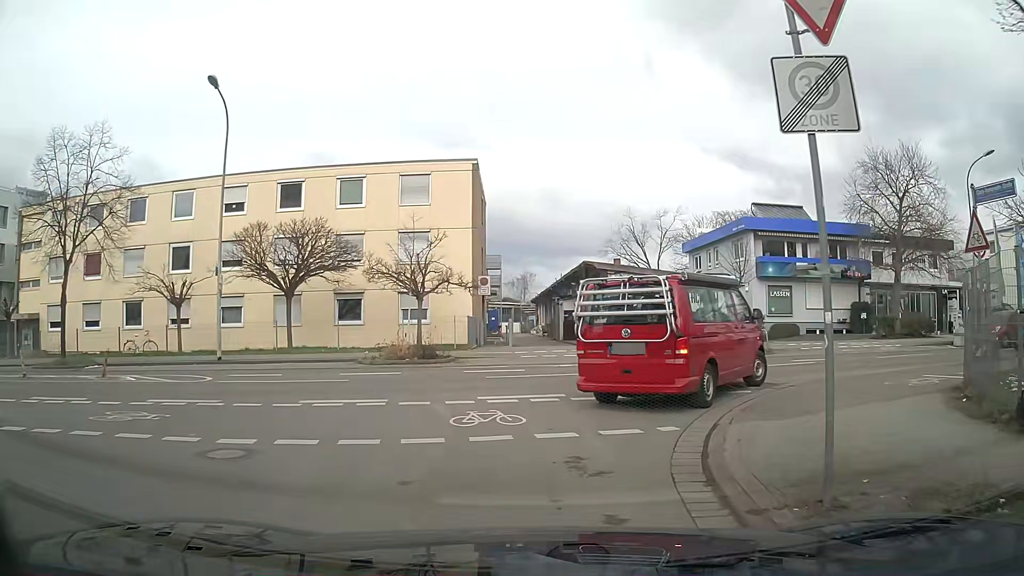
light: Day
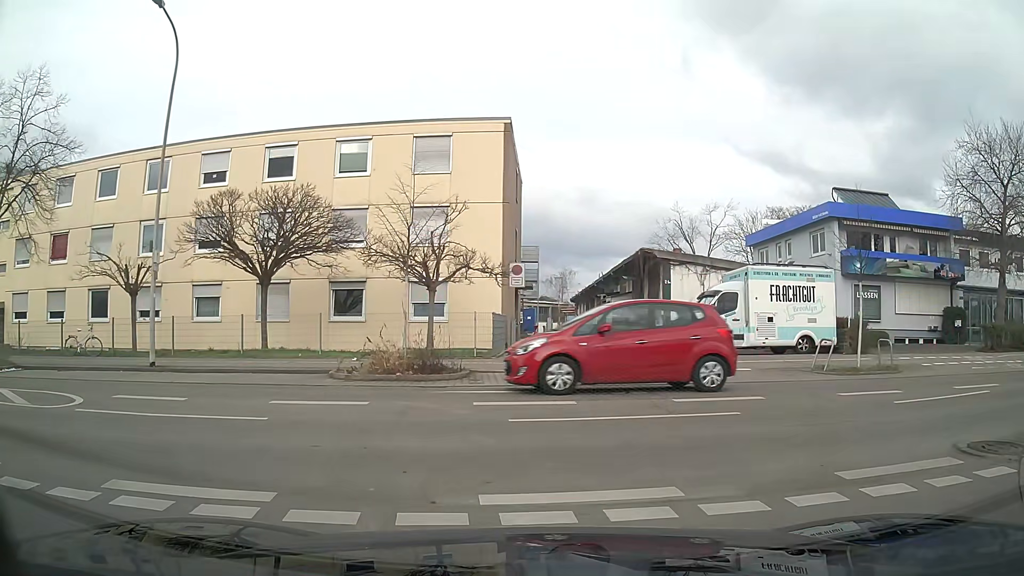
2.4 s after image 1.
(-0.4, +6.4) m; -2°
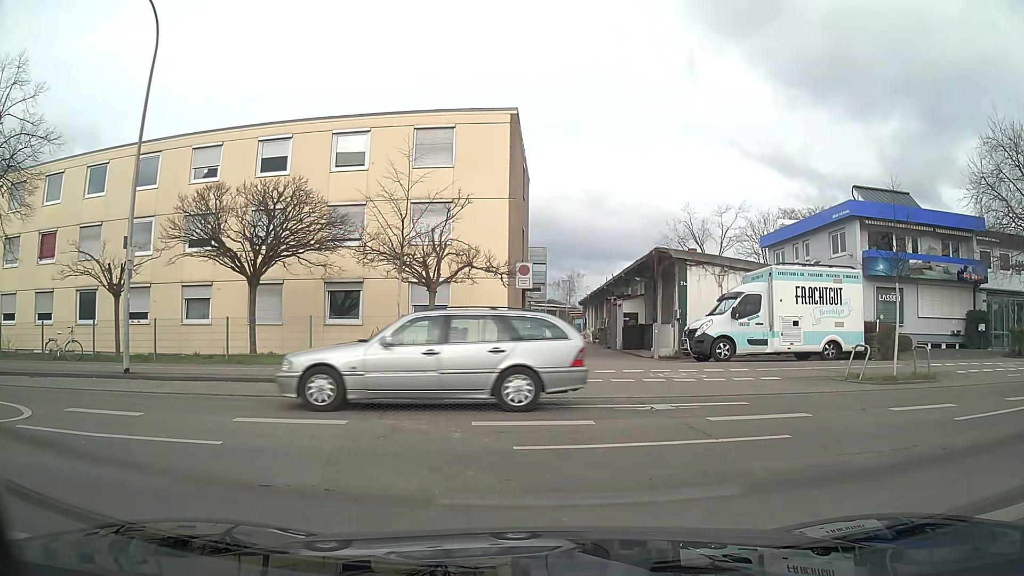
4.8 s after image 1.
(0.0, +1.5) m; +1°
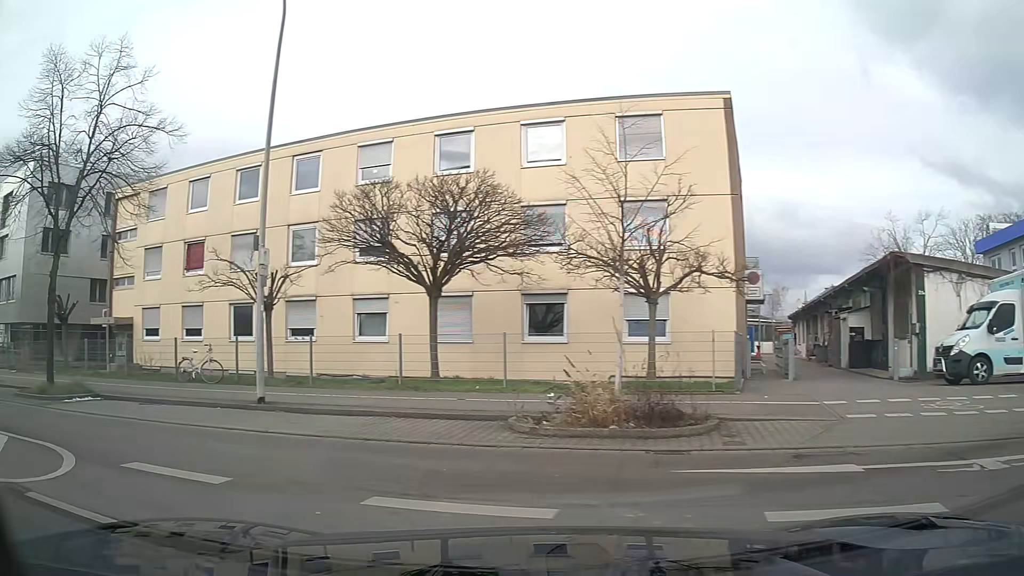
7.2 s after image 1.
(-0.8, +3.7) m; -26°
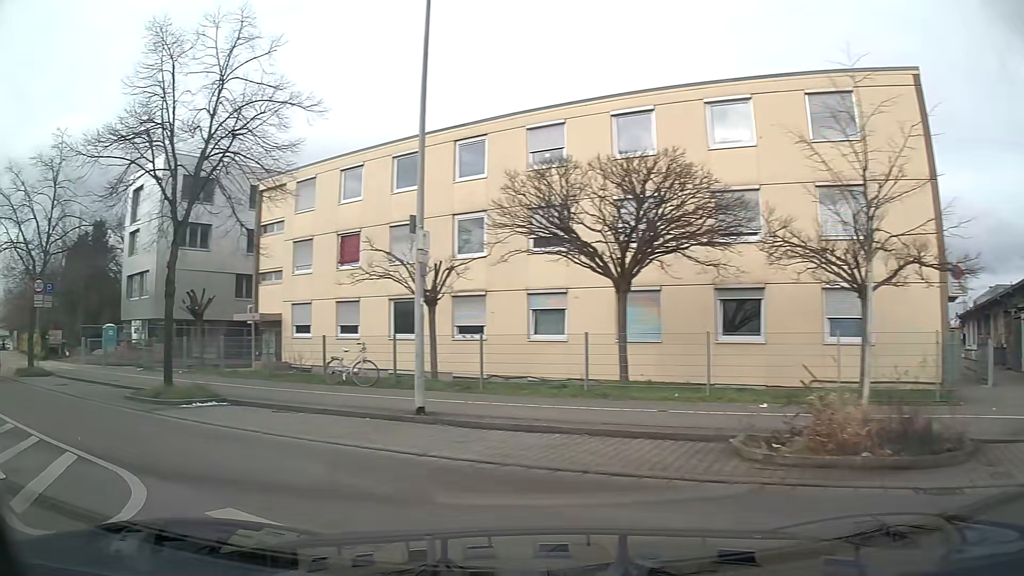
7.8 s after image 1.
(-0.3, +2.2) m; -14°
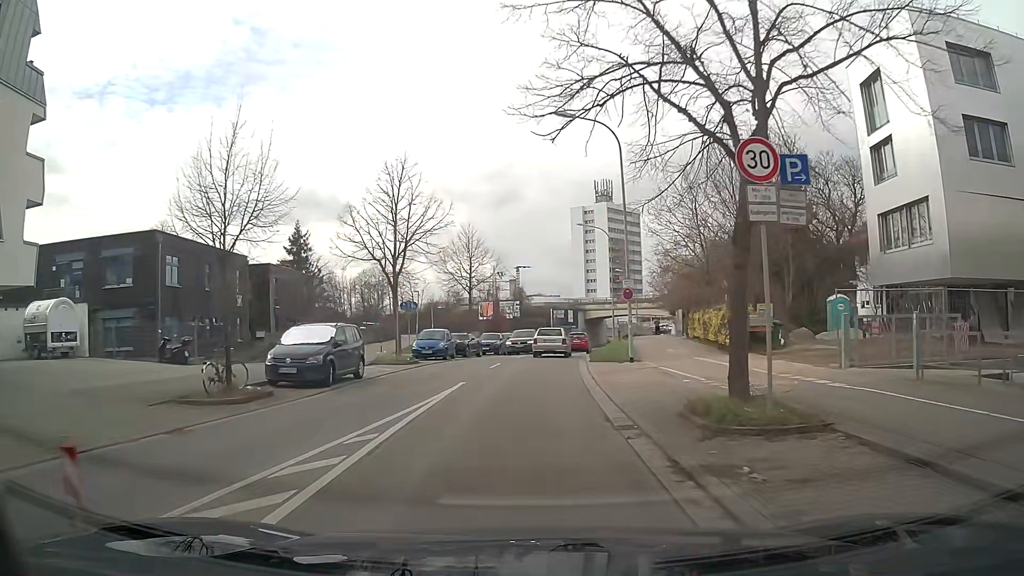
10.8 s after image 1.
(-10.9, +15.0) m; -50°
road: secondary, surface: asphalt
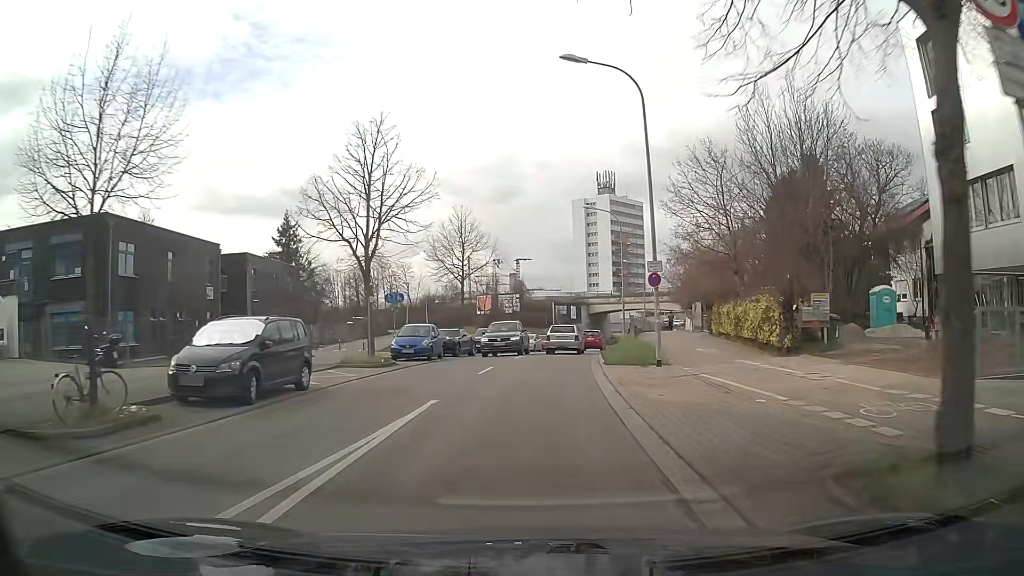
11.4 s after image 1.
(0.0, +5.2) m; 0°
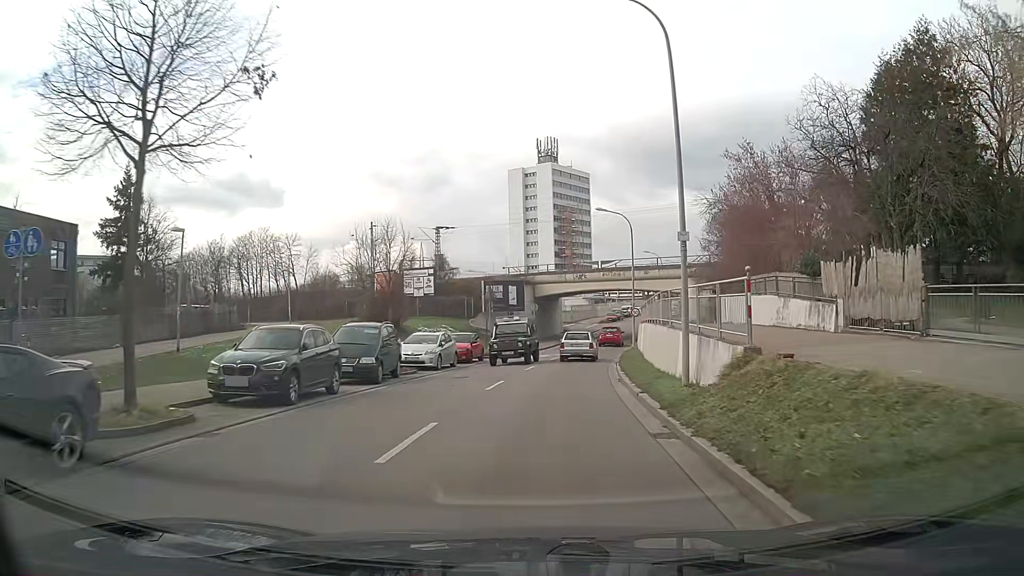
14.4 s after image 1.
(+1.2, +29.2) m; +6°
